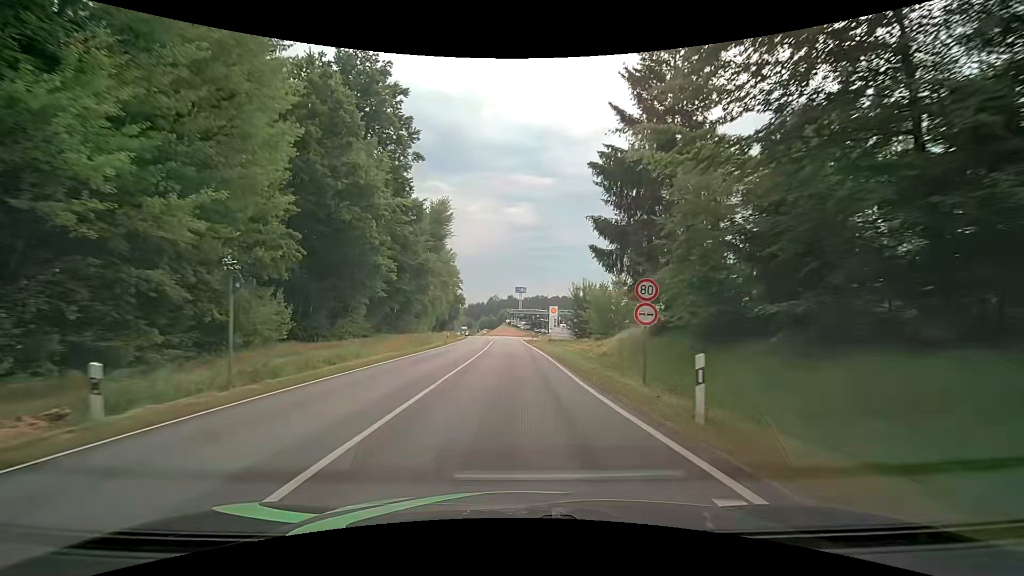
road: secondary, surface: asphalt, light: Day
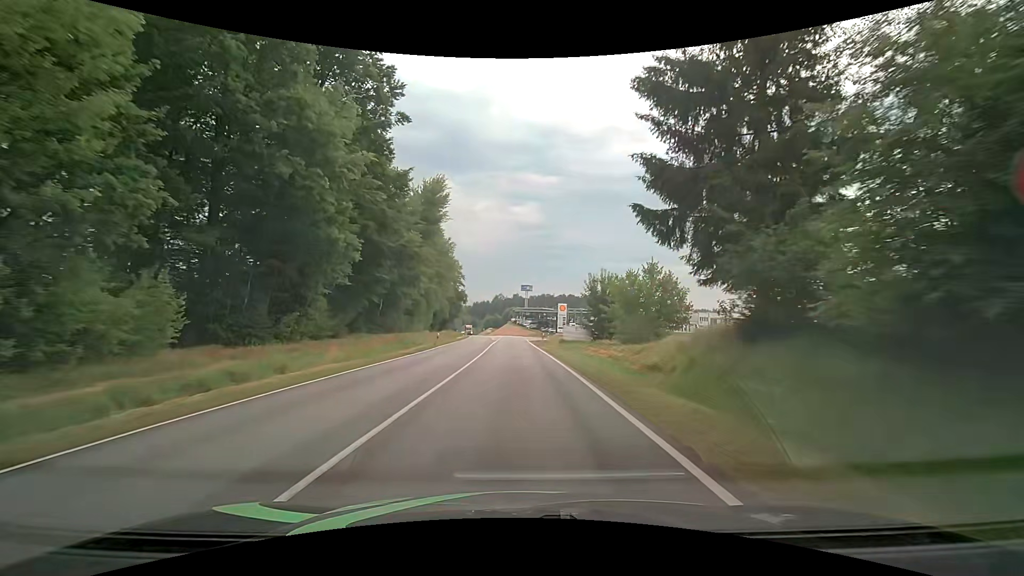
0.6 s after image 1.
(0.0, +9.9) m; 0°
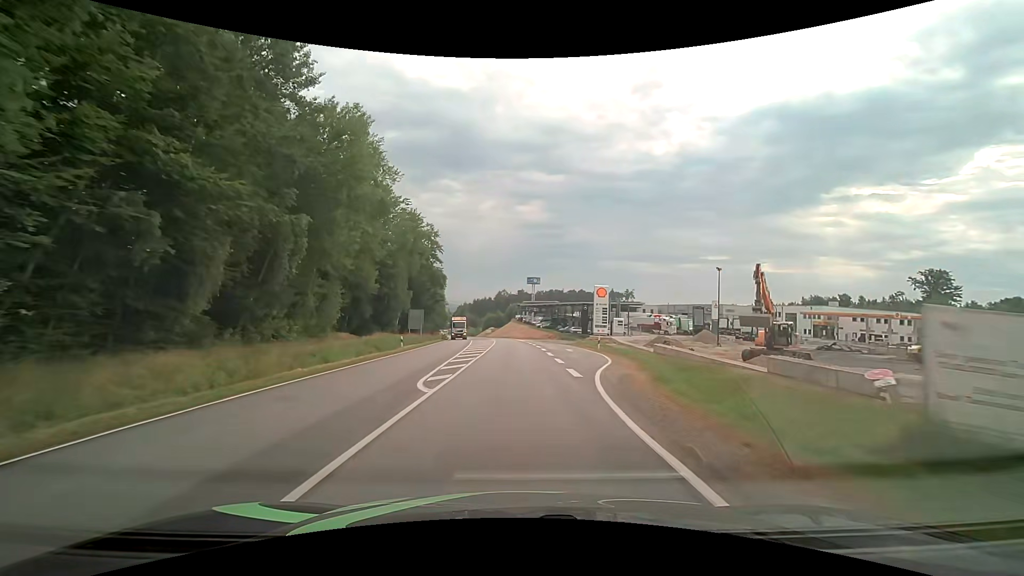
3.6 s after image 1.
(-0.2, +49.7) m; 0°
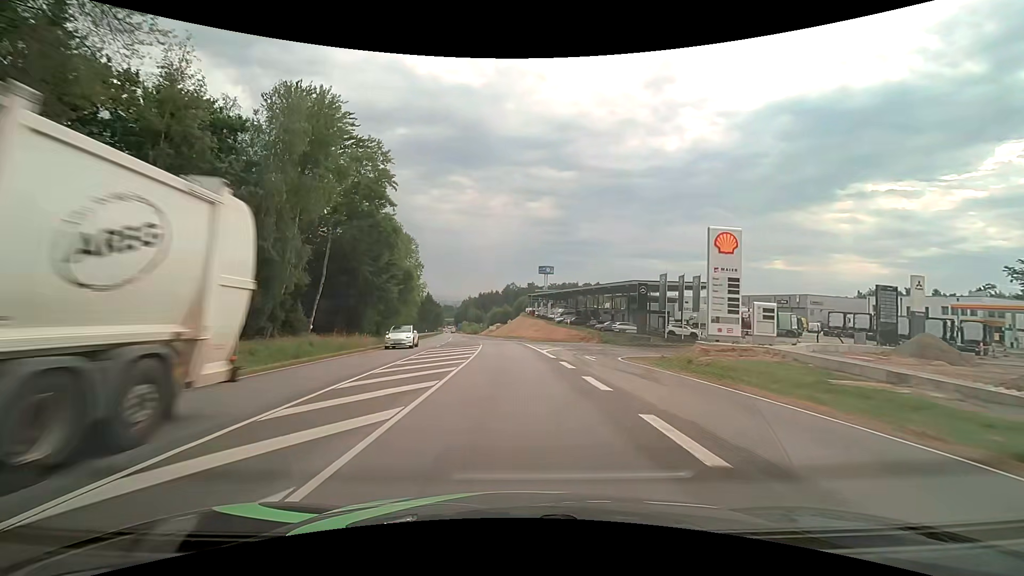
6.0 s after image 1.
(-0.2, +39.9) m; -1°
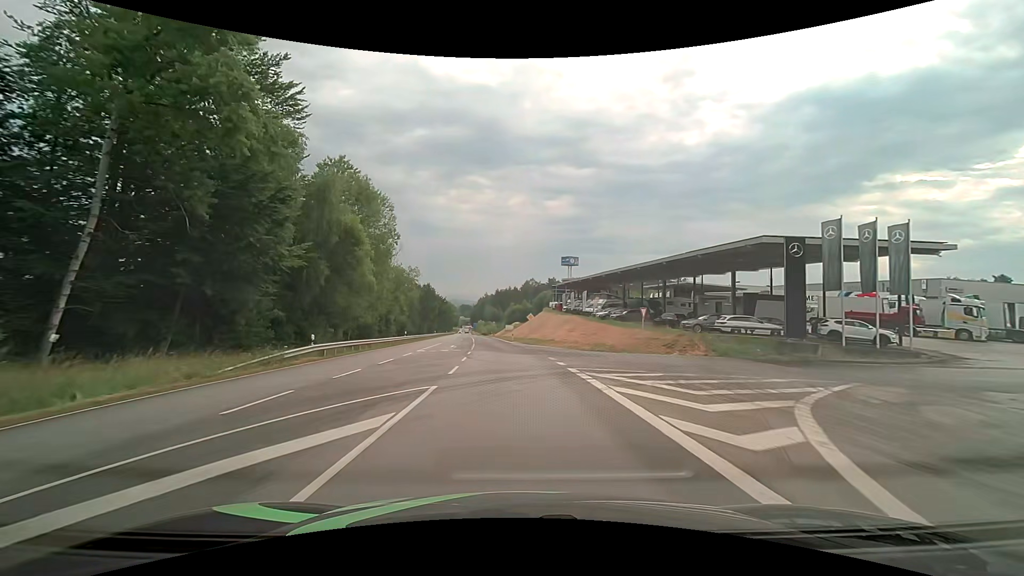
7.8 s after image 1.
(-0.4, +29.5) m; -2°
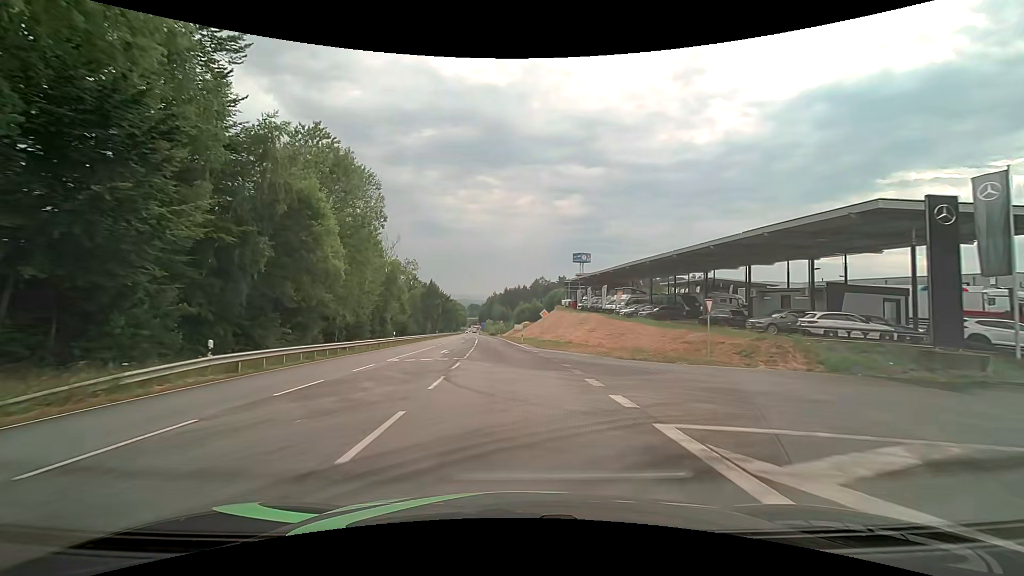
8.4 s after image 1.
(-0.1, +9.7) m; -1°
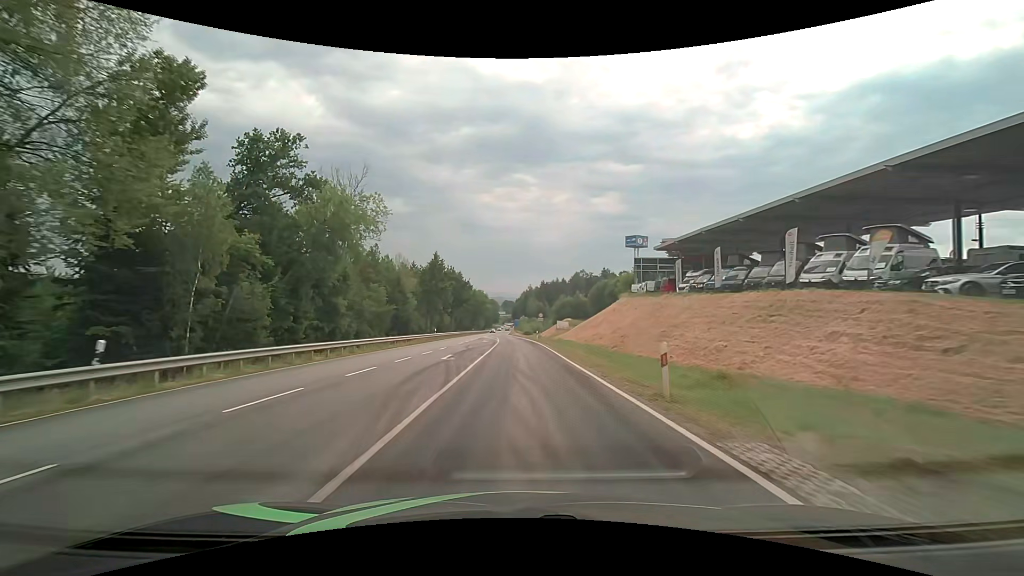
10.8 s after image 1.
(-1.8, +38.3) m; -4°
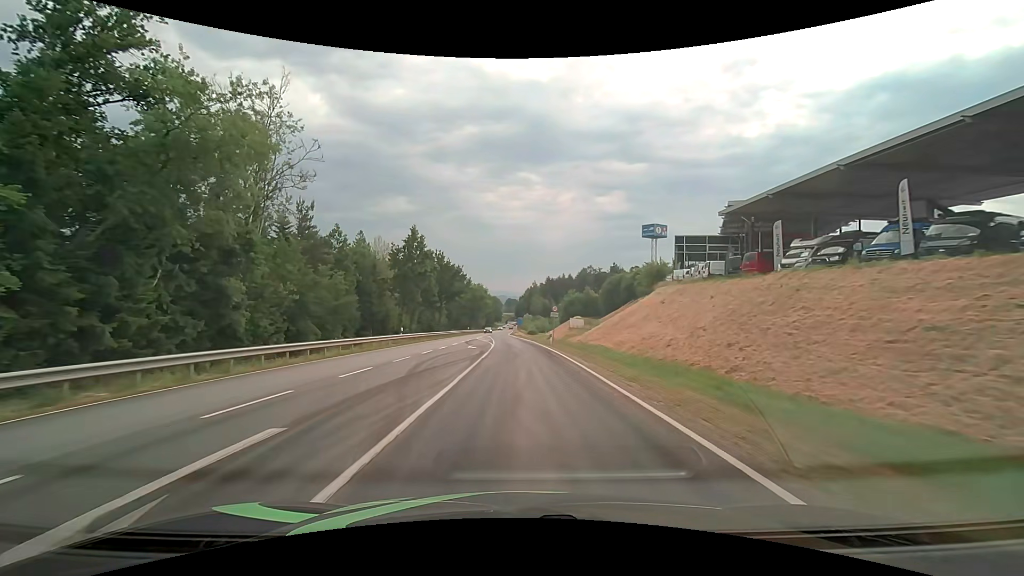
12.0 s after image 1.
(-0.1, +19.0) m; 0°
(0, +10) (0, +20) (0, +30) (-1, +40) (-1, +50) (-1, +60) (-2, +70) (-2, +80) (-3, +90) (-3, +100) m
